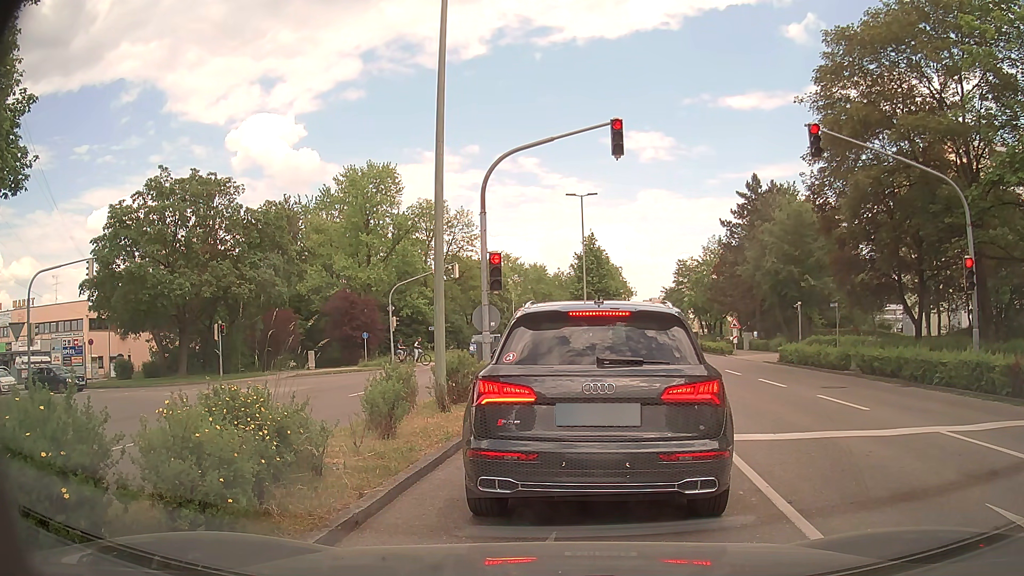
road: tertiary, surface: asphalt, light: Day
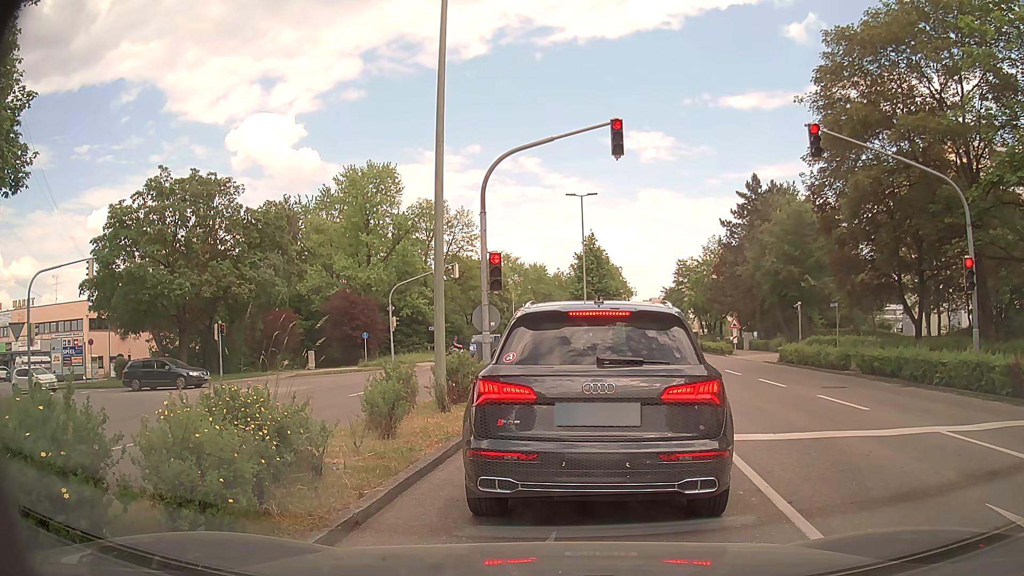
(0.0, 0.0) m; 0°
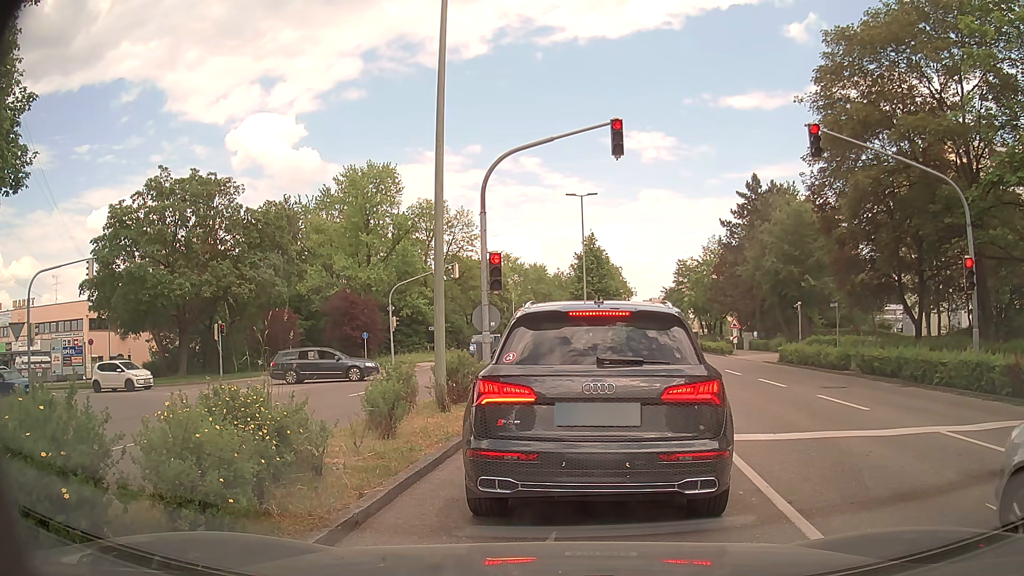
(0.0, 0.0) m; 0°
(+1, +10) (+2, +20) (-2, +29) (-11, +33) (-21, +34) (-31, +35) (-40, +37) (-50, +38) (-60, +39) (-70, +40) m
